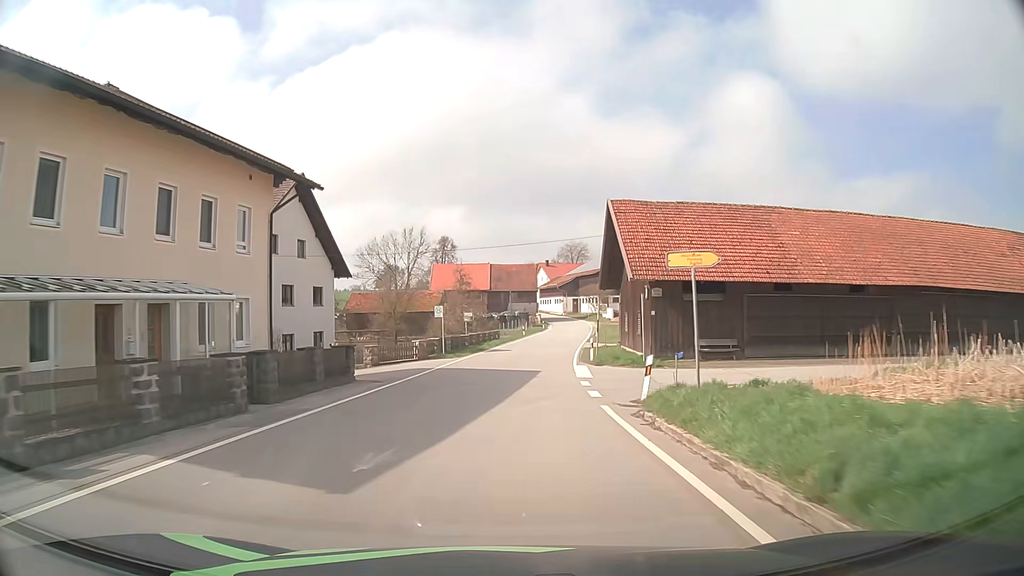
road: tertiary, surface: asphalt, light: Day
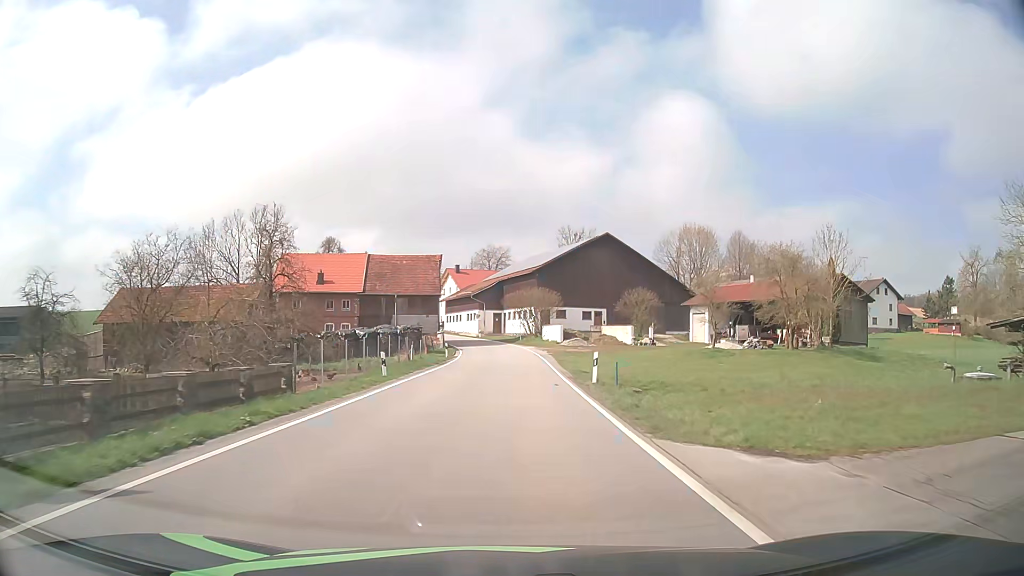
(+2.5, +41.8) m; +7°
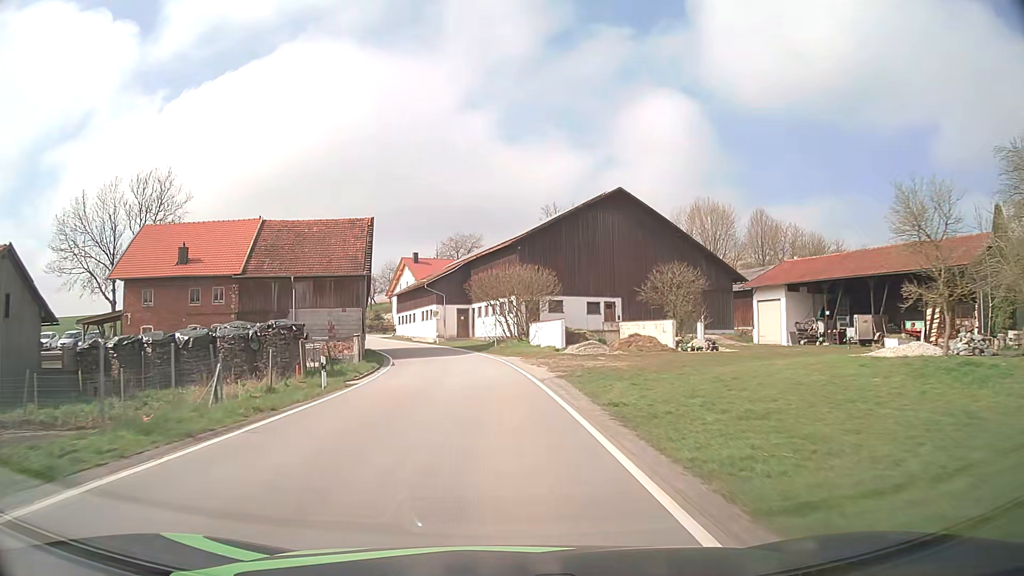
(+0.8, +26.2) m; +2°
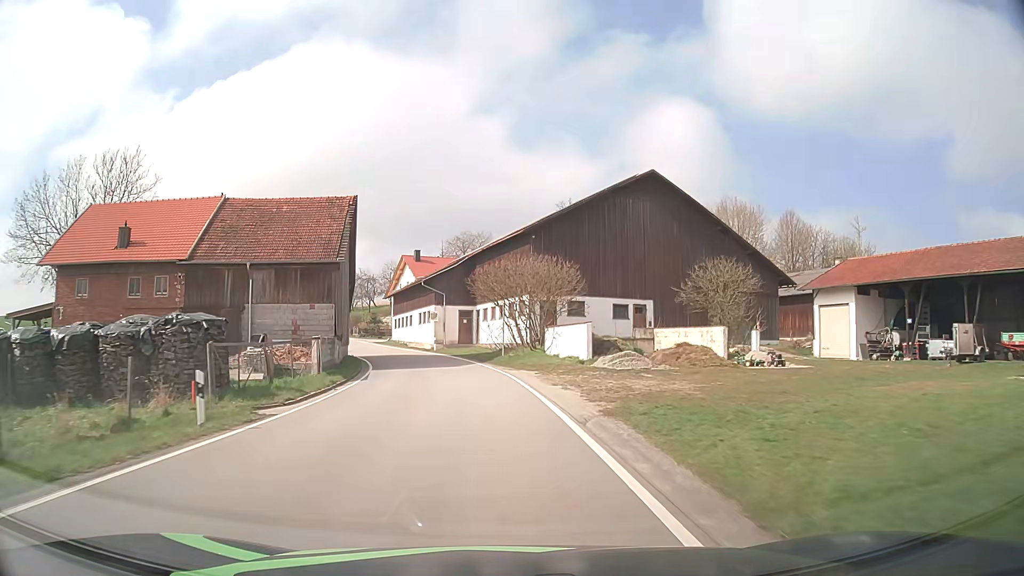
(0.0, +8.9) m; -1°
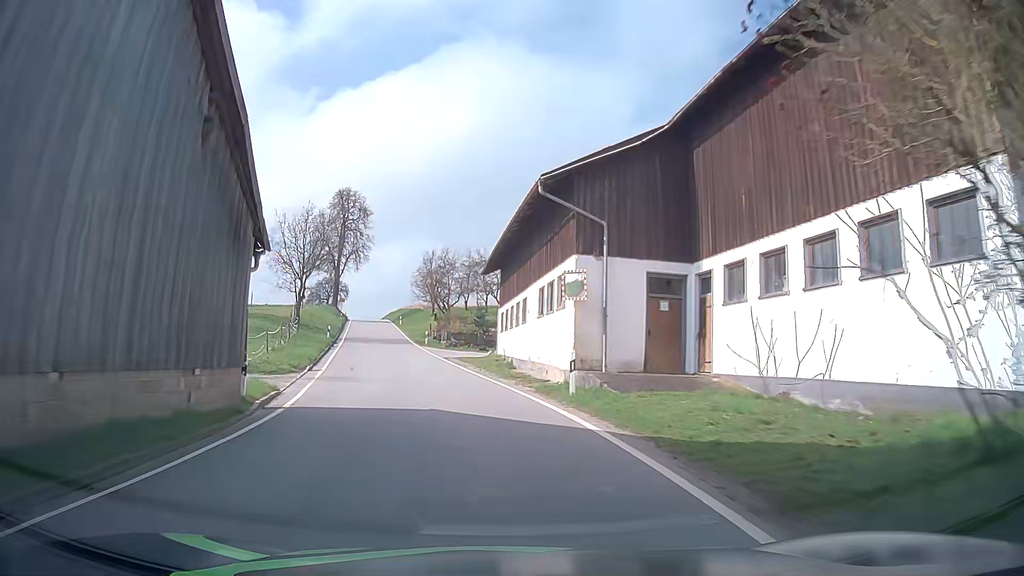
(-3.0, +35.4) m; -12°
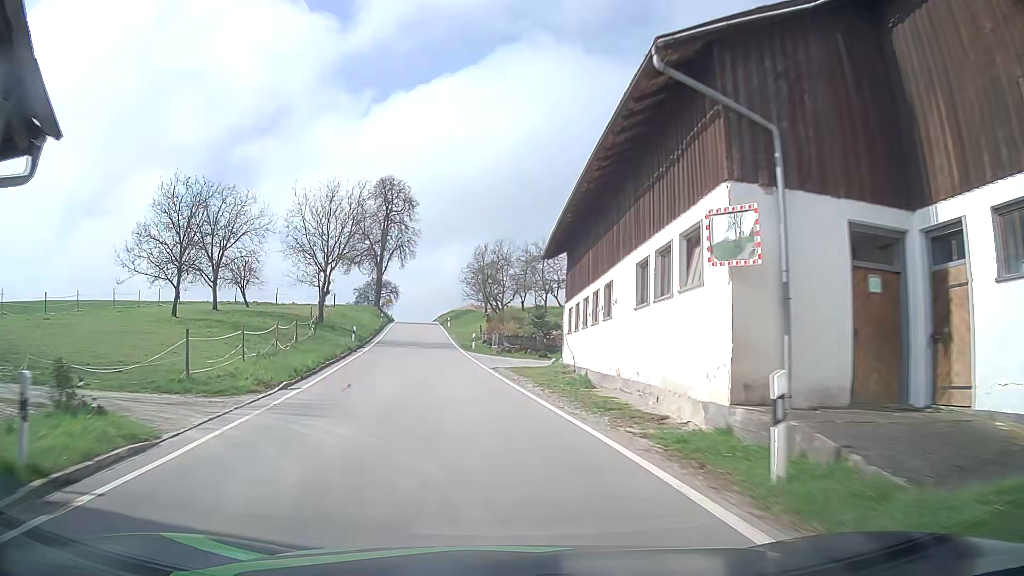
(-0.4, +8.8) m; -6°
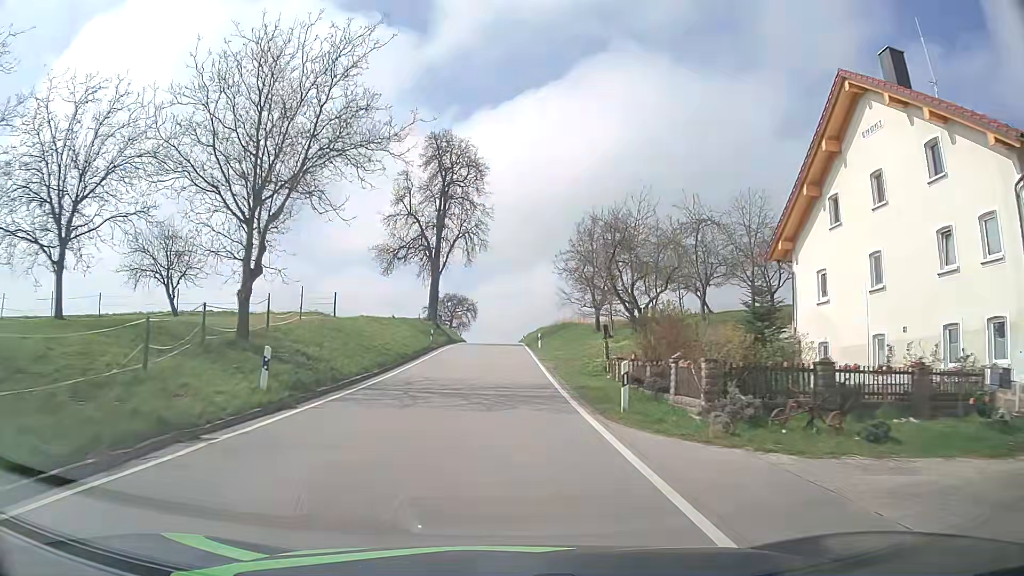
(-2.1, +26.4) m; -7°
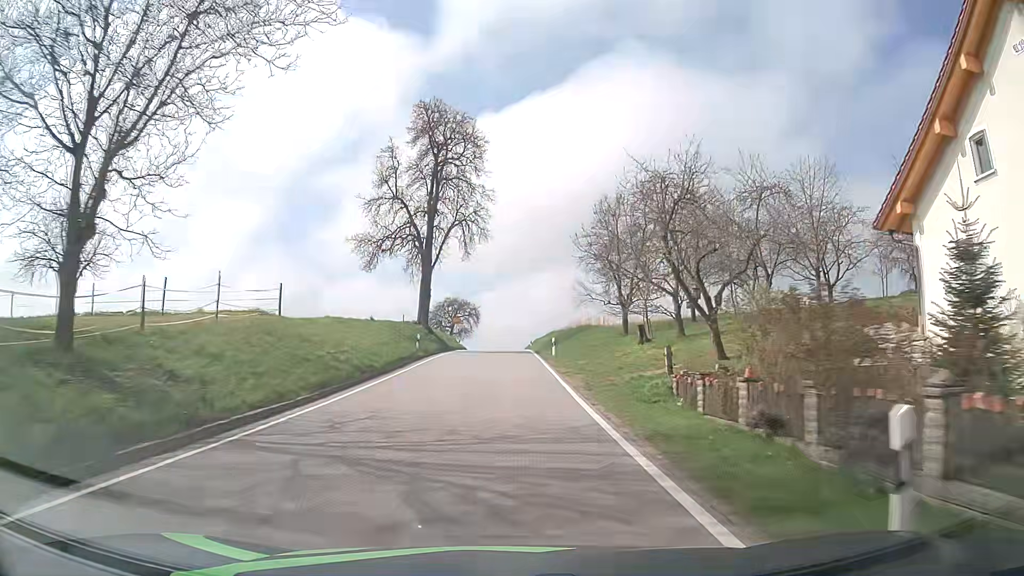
(-0.1, +9.1) m; 0°
(0, +10) (0, +20) (0, +30) (0, +40) (0, +50) (0, +60) (0, +70) (0, +80) (-1, +90) (-1, +100) m
